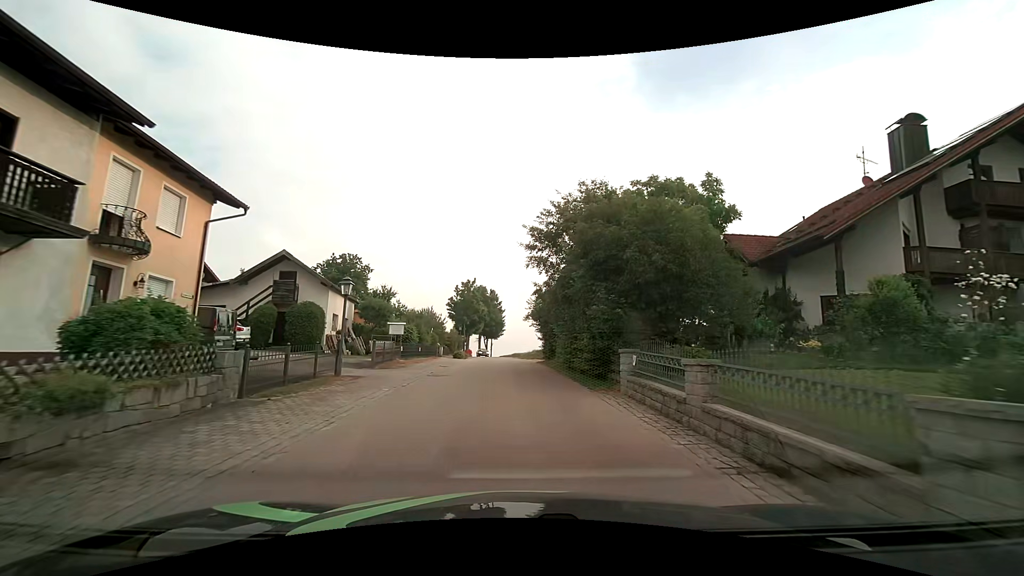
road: tertiary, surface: asphalt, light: Day
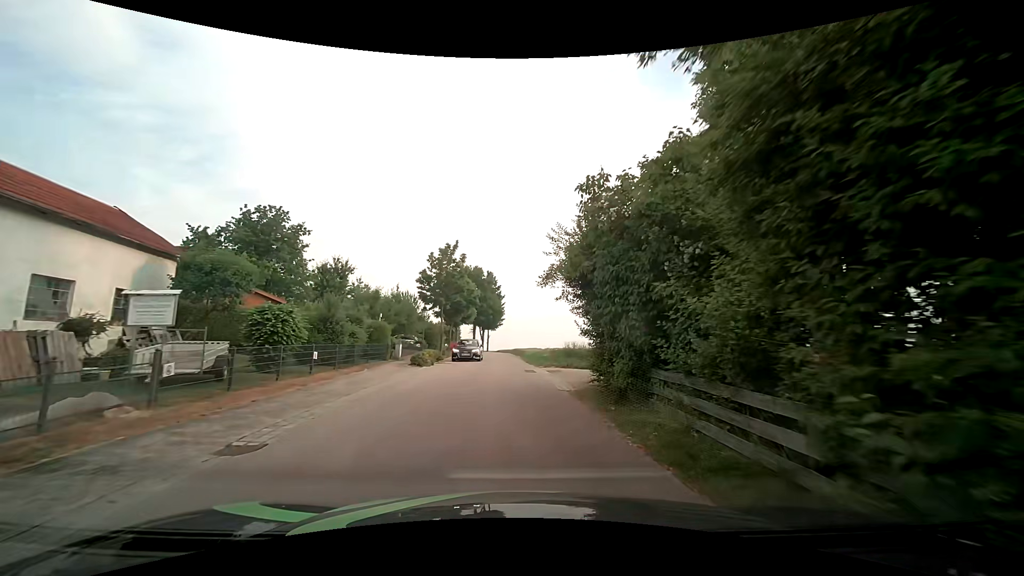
(0.0, +18.3) m; 0°
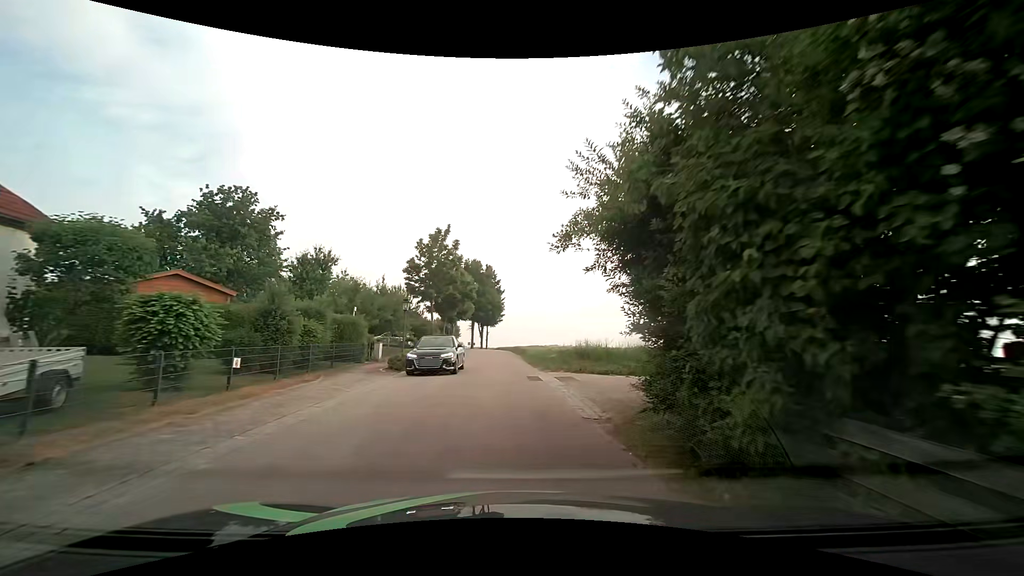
(0.0, +4.6) m; 0°
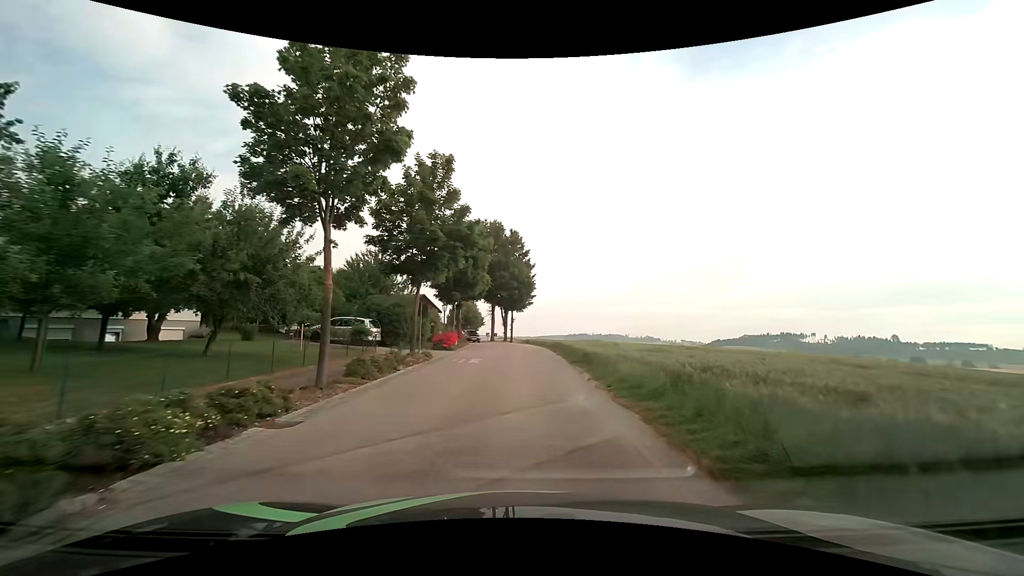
(-0.9, +23.1) m; -3°
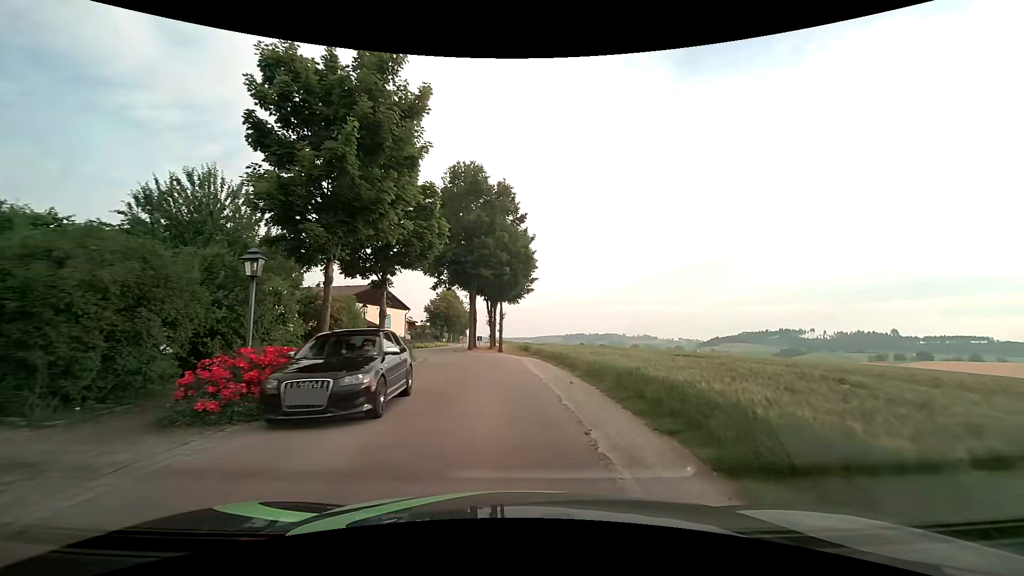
(+0.1, +22.8) m; 0°
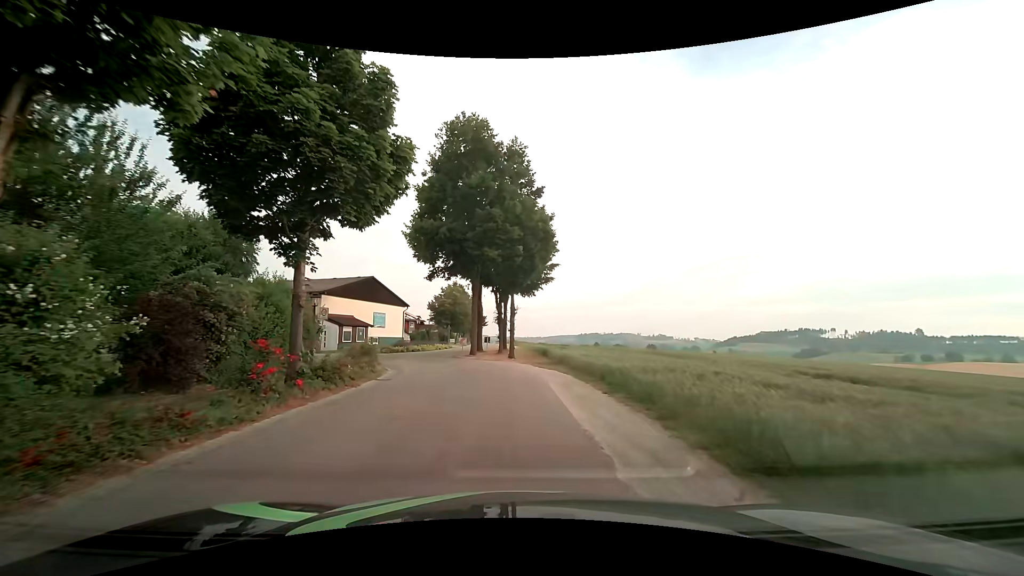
(-0.2, +9.0) m; -2°
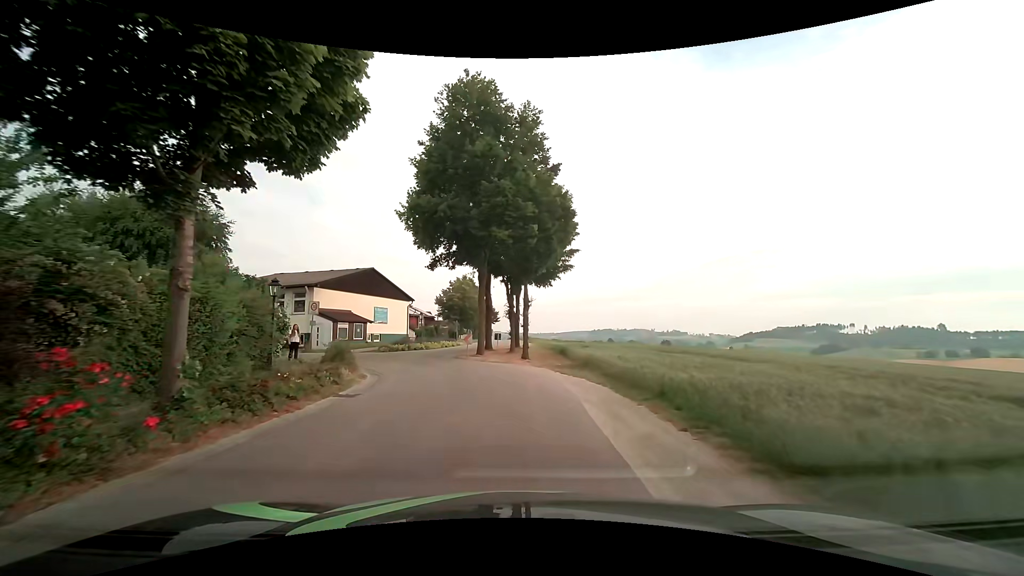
(-0.1, +4.5) m; -2°
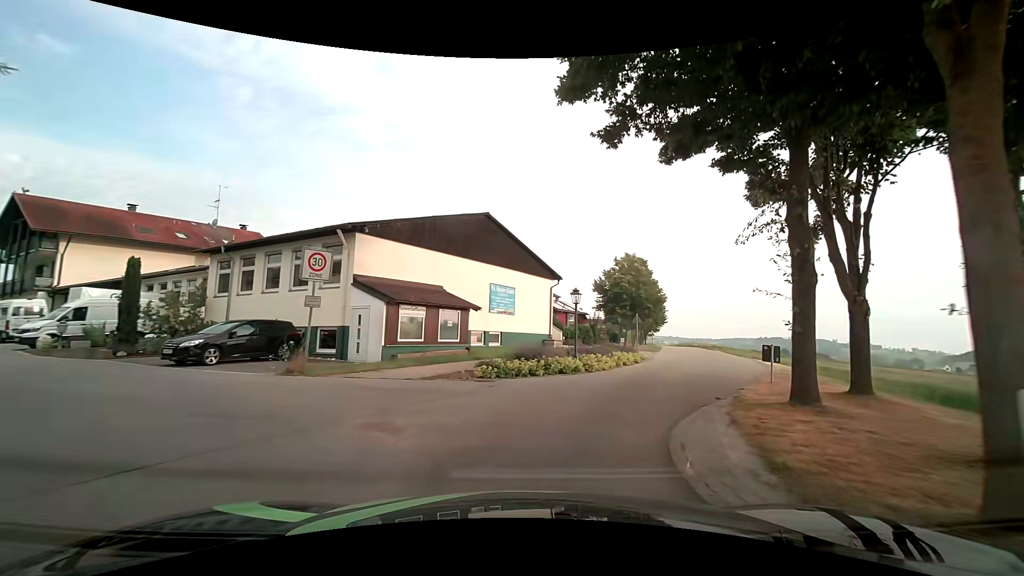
(-3.8, +22.2) m; -17°
(+1, +10) (+6, +19) (+10, +28) (+14, +37) (+17, +47) (+20, +56) (+23, +66) (+26, +75) (+28, +85) (+31, +95) m
